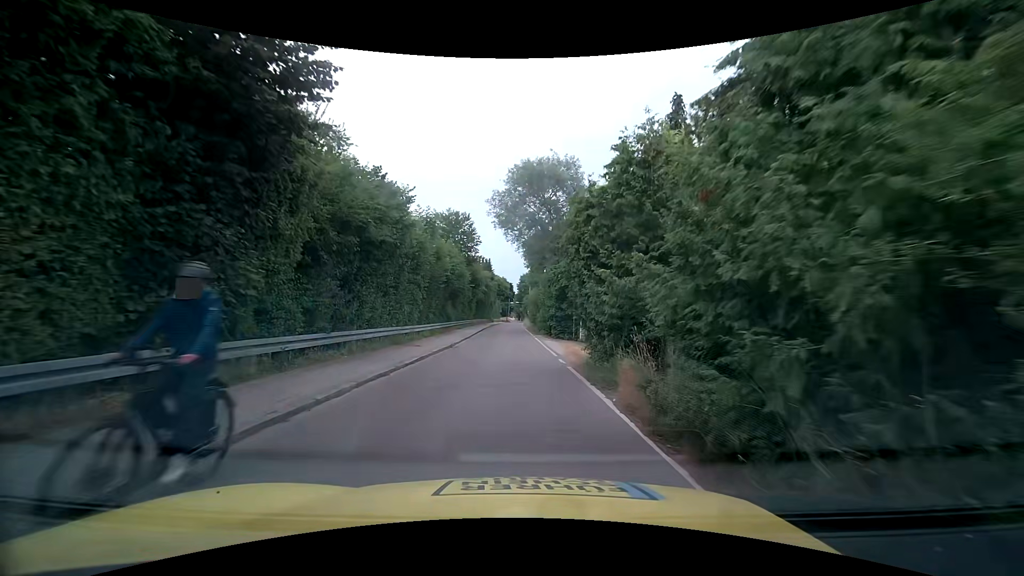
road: unclassified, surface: asphalt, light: Day
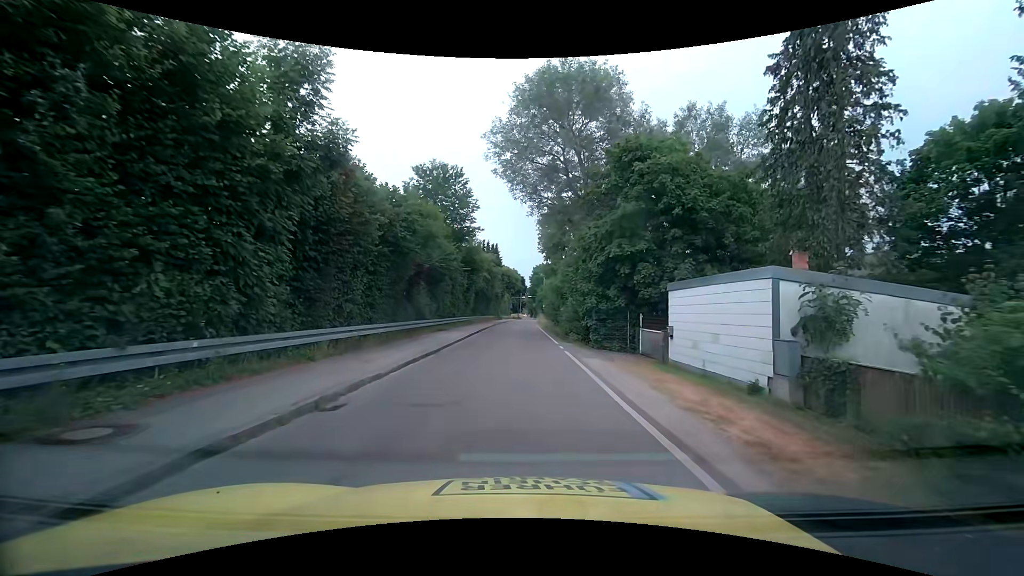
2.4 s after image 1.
(-0.1, +16.7) m; -1°
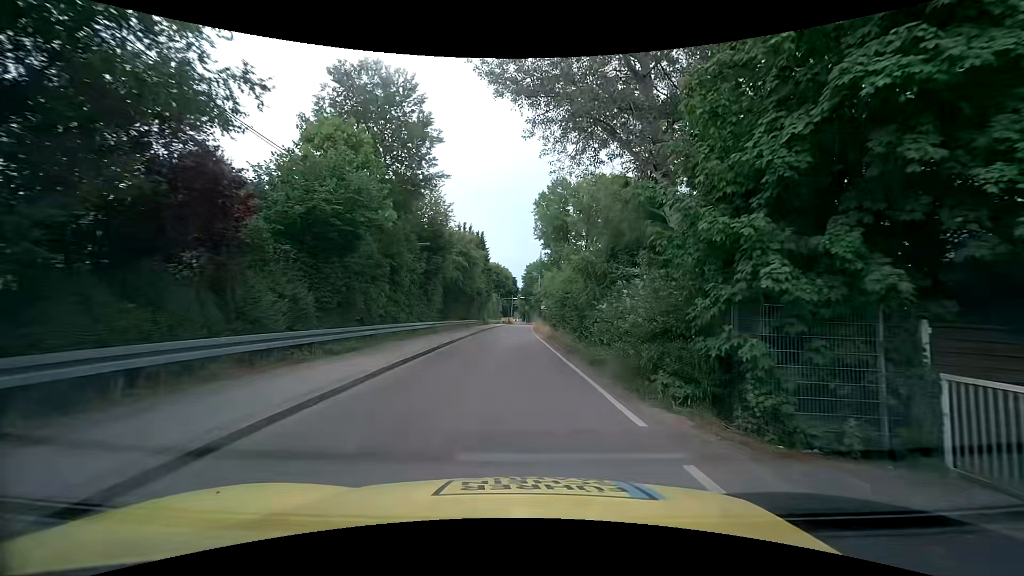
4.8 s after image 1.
(-0.1, +16.6) m; +1°
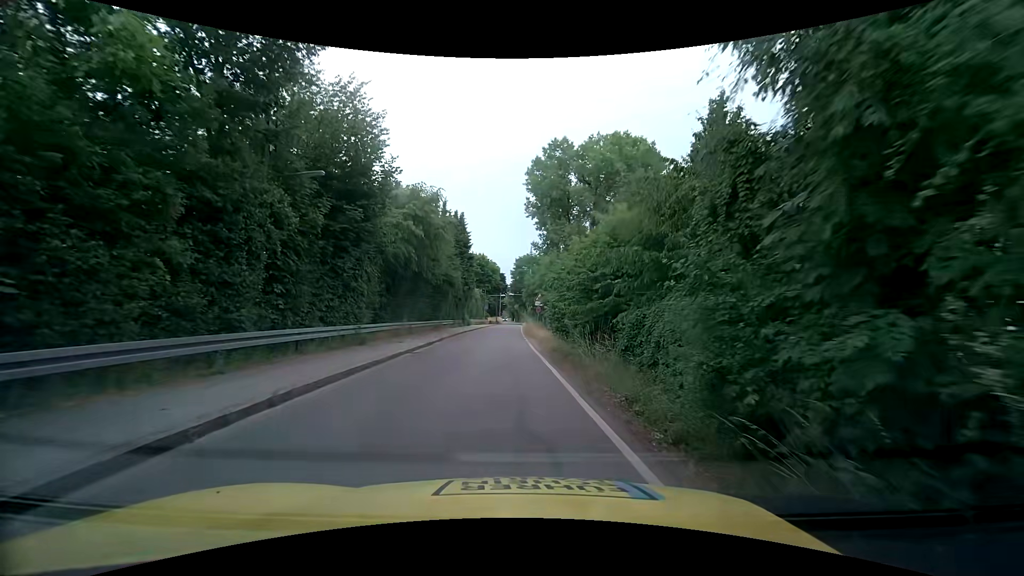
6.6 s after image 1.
(+0.1, +13.0) m; +1°
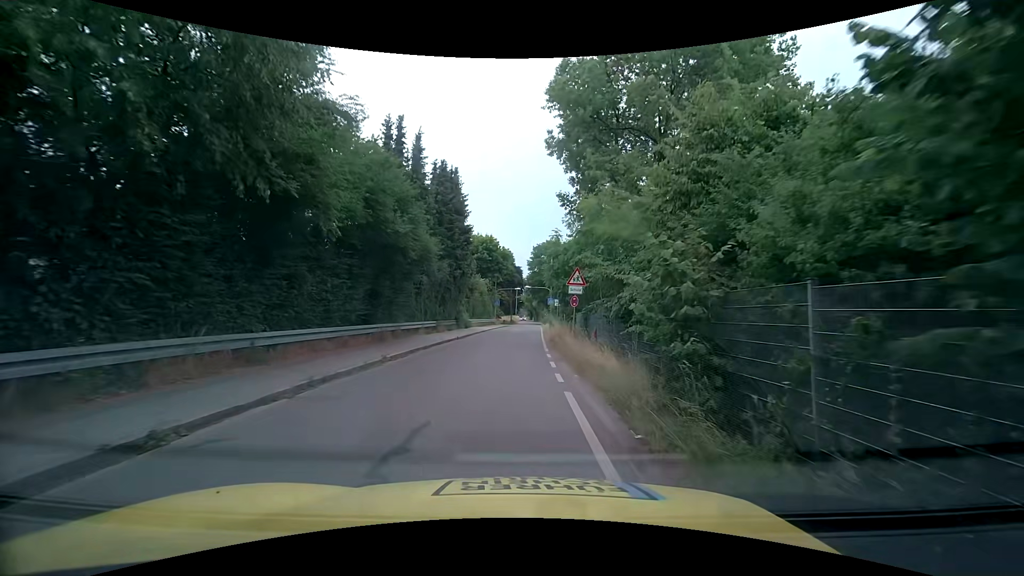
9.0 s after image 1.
(0.0, +18.0) m; -2°
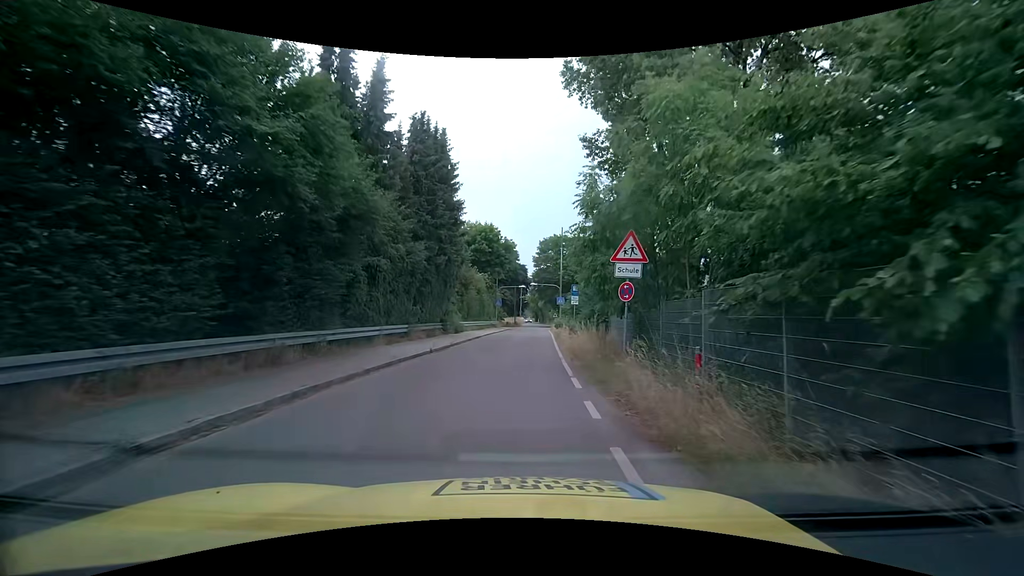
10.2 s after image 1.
(-0.1, +9.2) m; -1°
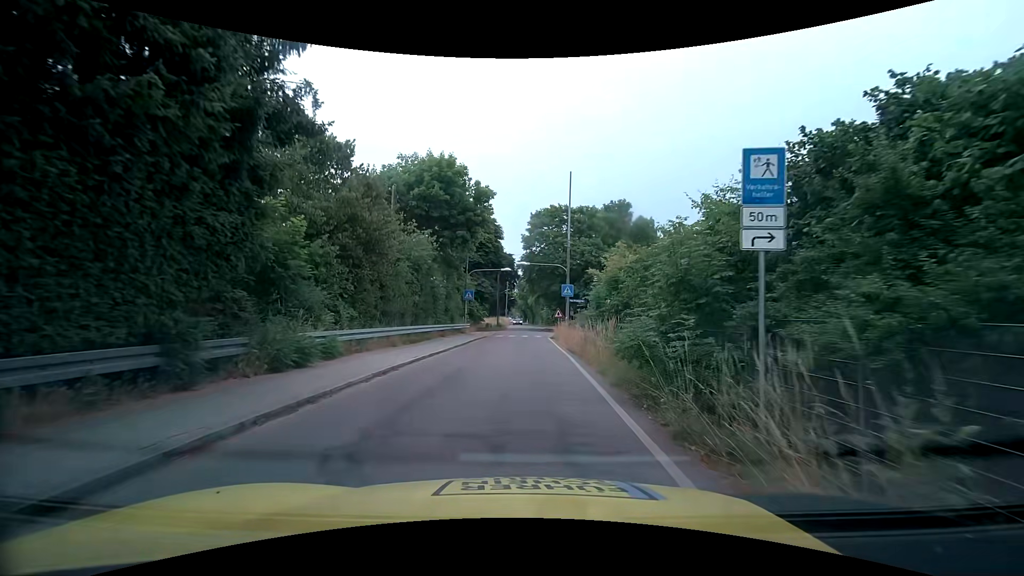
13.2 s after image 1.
(+0.3, +23.2) m; +2°
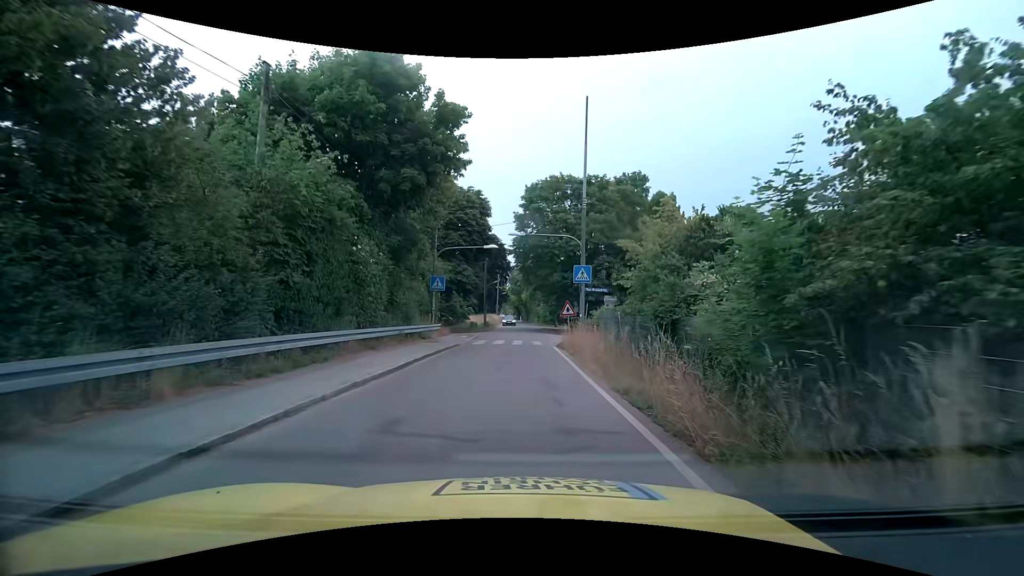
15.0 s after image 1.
(+0.1, +12.5) m; +1°
(0, +10) (0, +20) (+1, +30) (+1, +40) (+1, +50) (+1, +60) (+1, +70) (+1, +80) (0, +90) (0, +100) m
